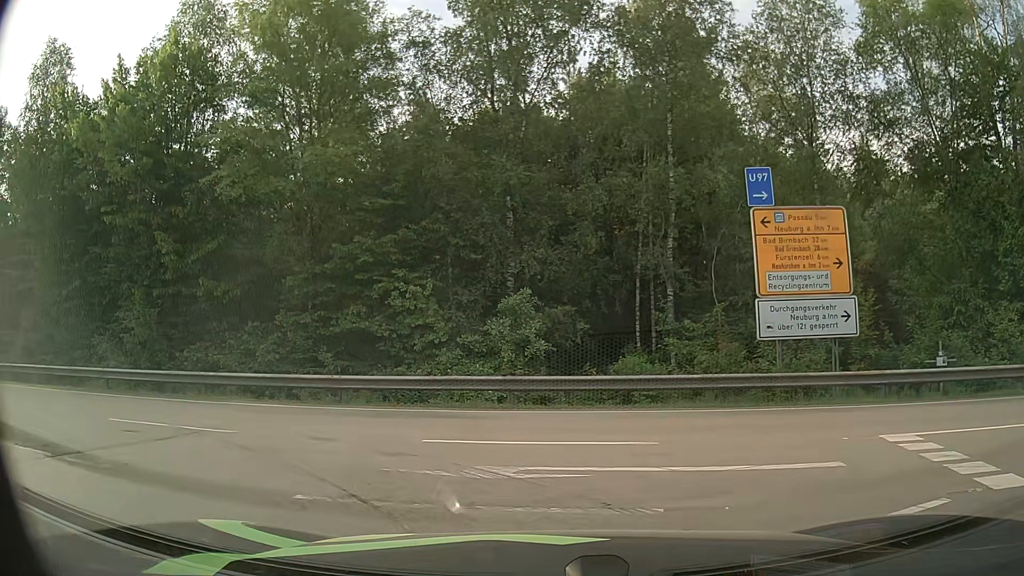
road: motorway_link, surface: asphalt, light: Day
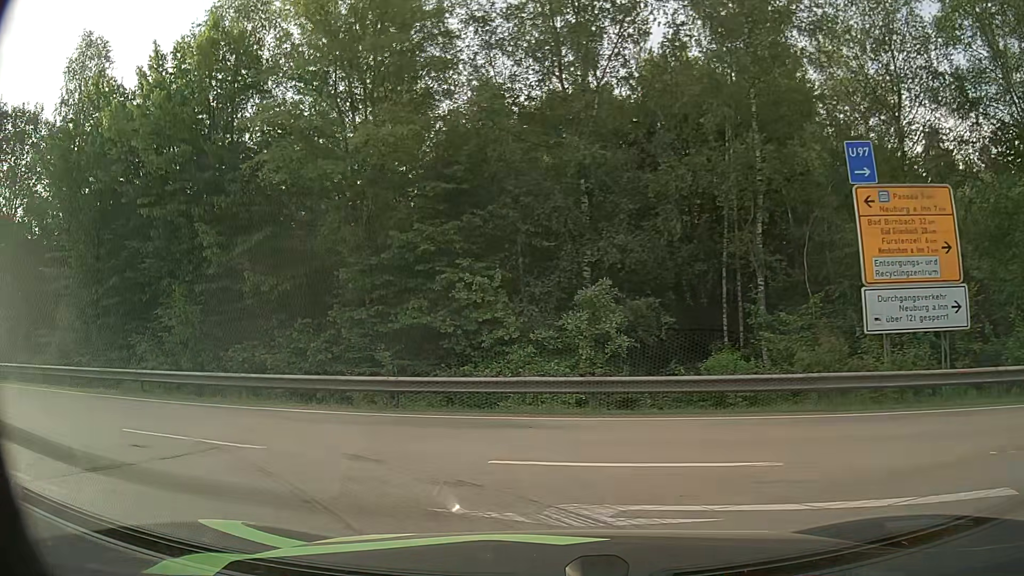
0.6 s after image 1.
(-0.1, +1.9) m; -5°
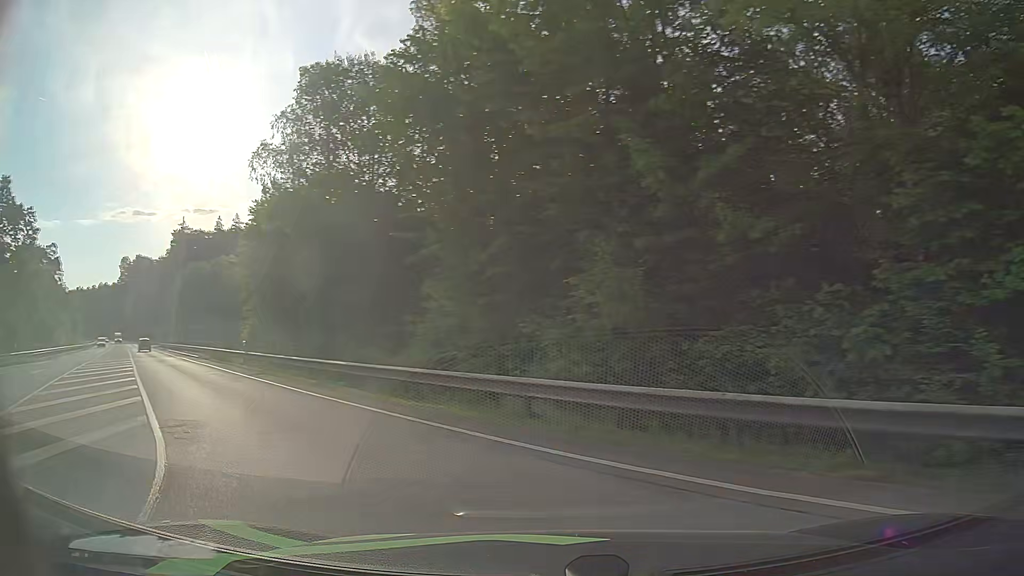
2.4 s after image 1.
(-2.9, +8.2) m; -39°
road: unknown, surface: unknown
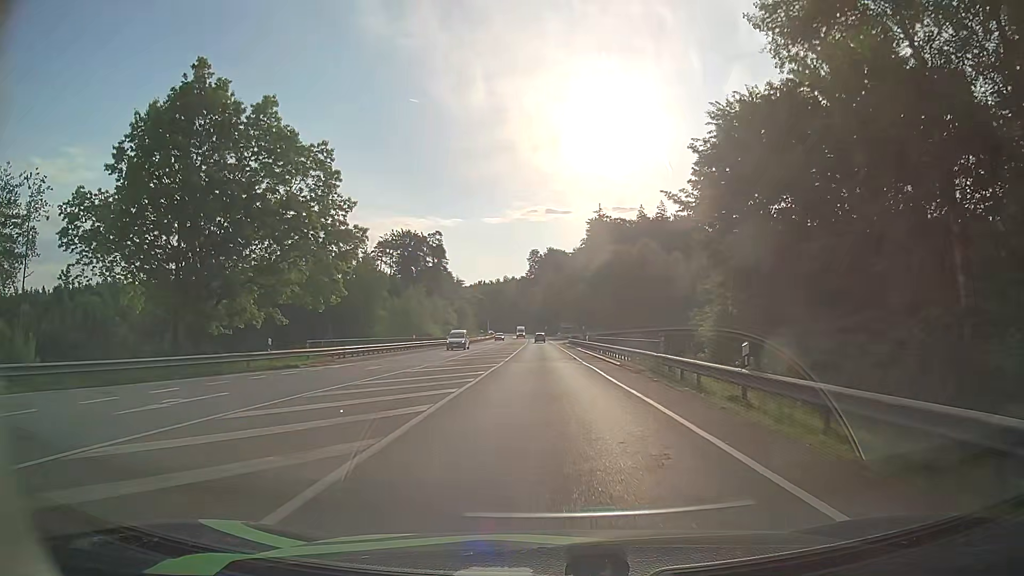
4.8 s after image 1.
(-9.8, +18.1) m; -39°
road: secondary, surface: asphalt
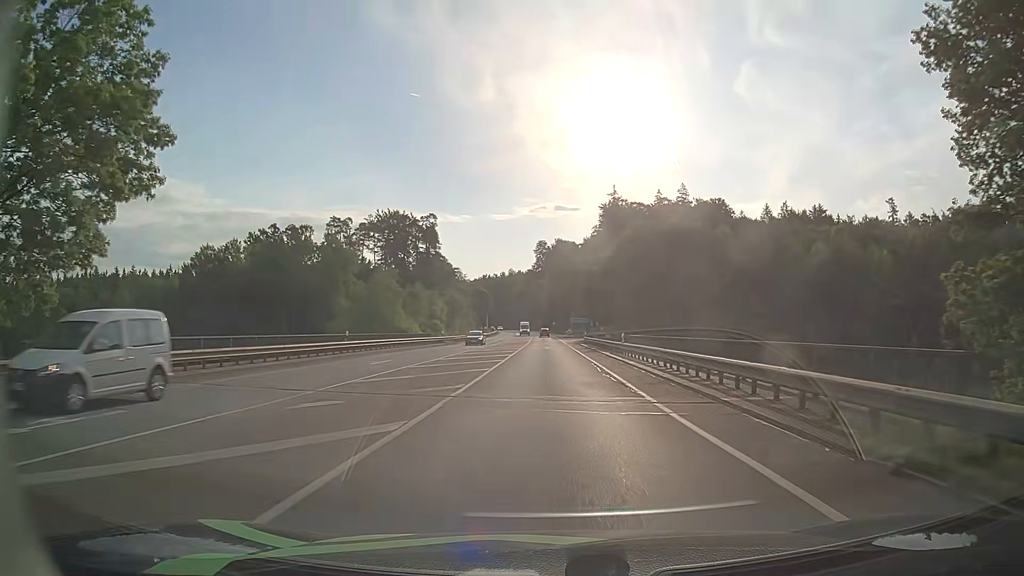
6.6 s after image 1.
(-0.1, +22.6) m; 0°
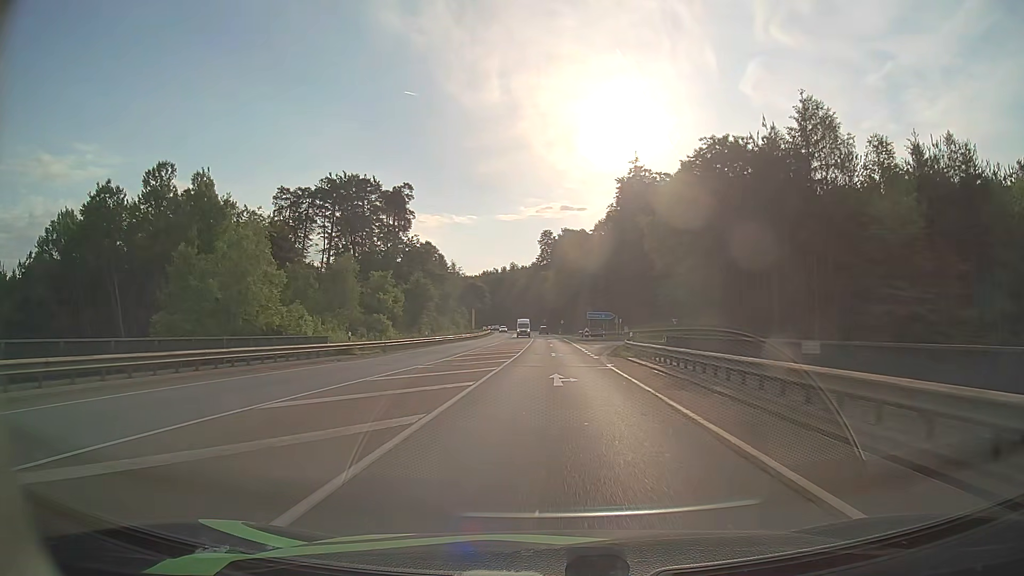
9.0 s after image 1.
(-0.2, +36.3) m; 0°
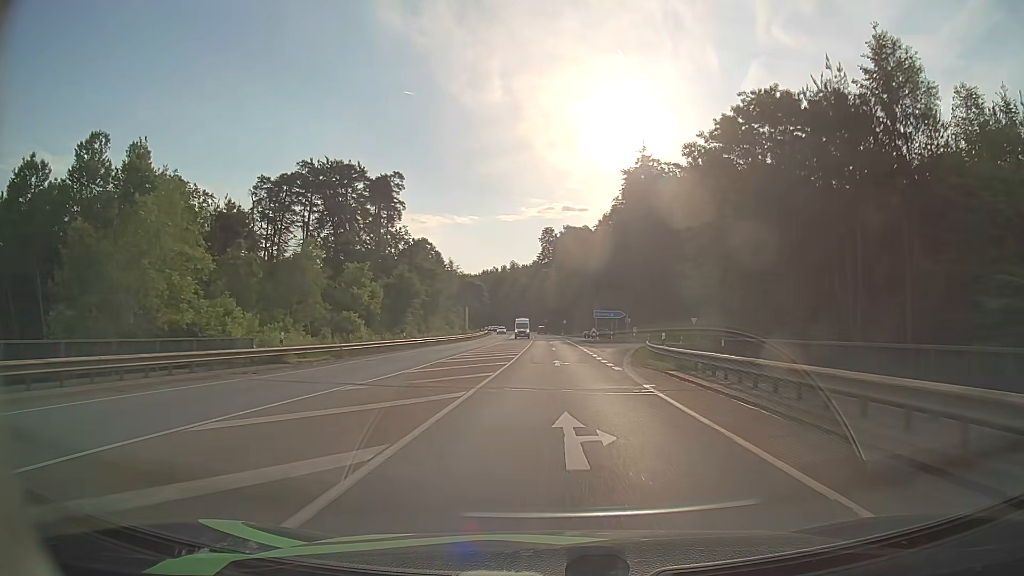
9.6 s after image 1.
(0.0, +10.1) m; 0°
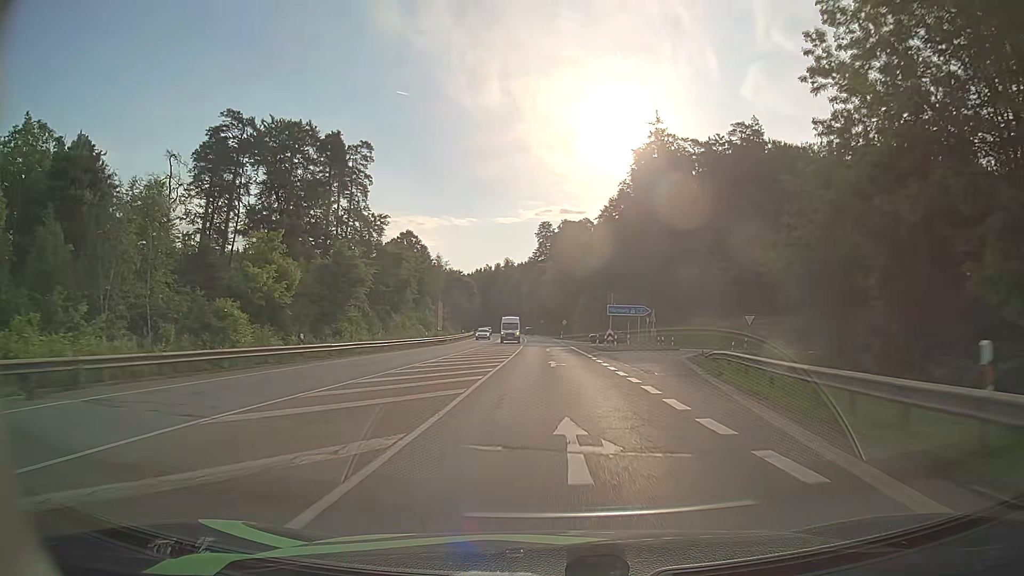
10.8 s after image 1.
(0.0, +21.2) m; 0°
(0, +10) (0, +20) (0, +30) (0, +40) (0, +50) (0, +60) (0, +70) (0, +80) (-1, +90) (-1, +100) m
